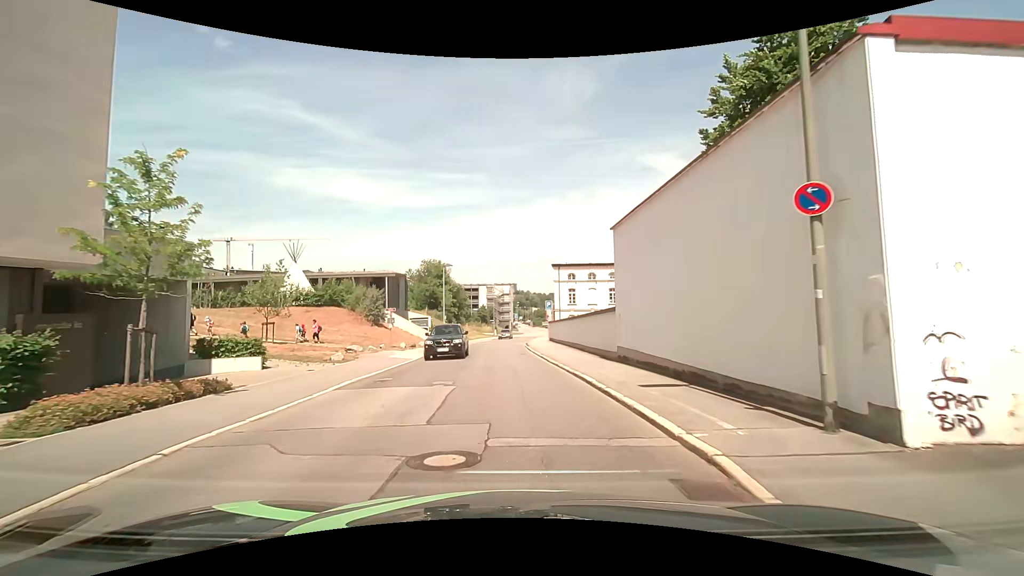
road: residential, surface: asphalt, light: Day
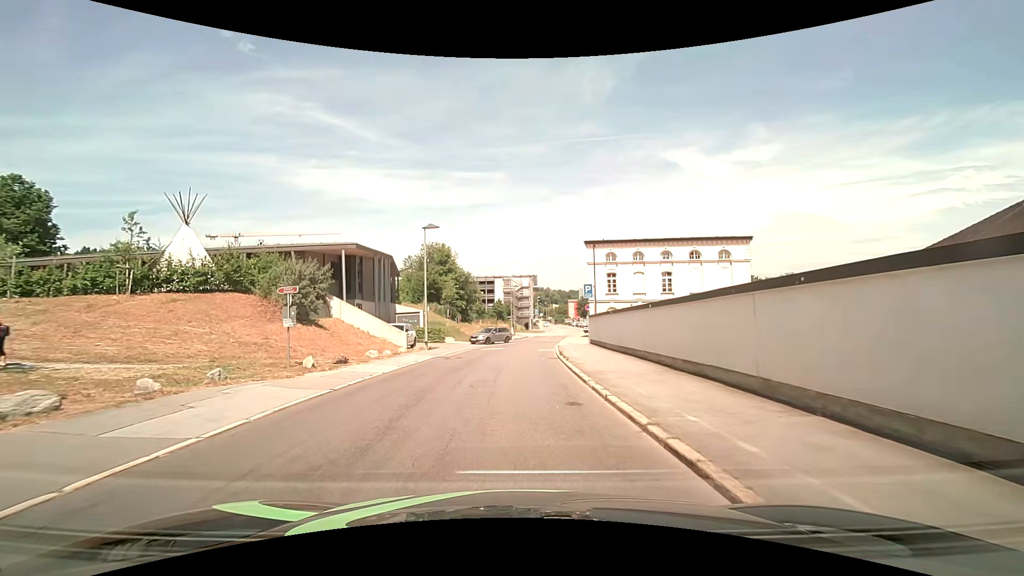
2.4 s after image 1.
(-0.3, +18.2) m; -2°
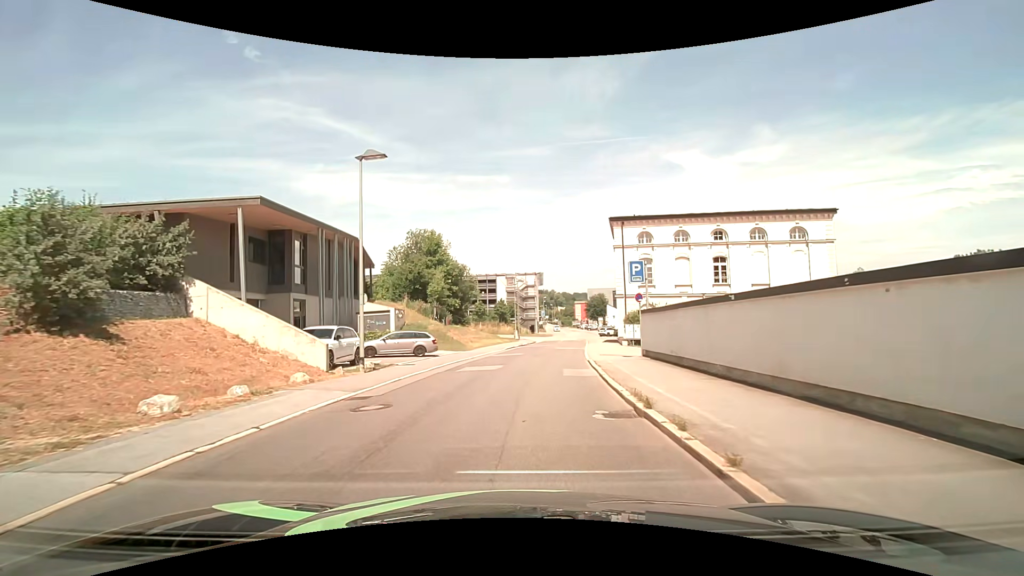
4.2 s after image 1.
(-0.2, +13.7) m; -1°
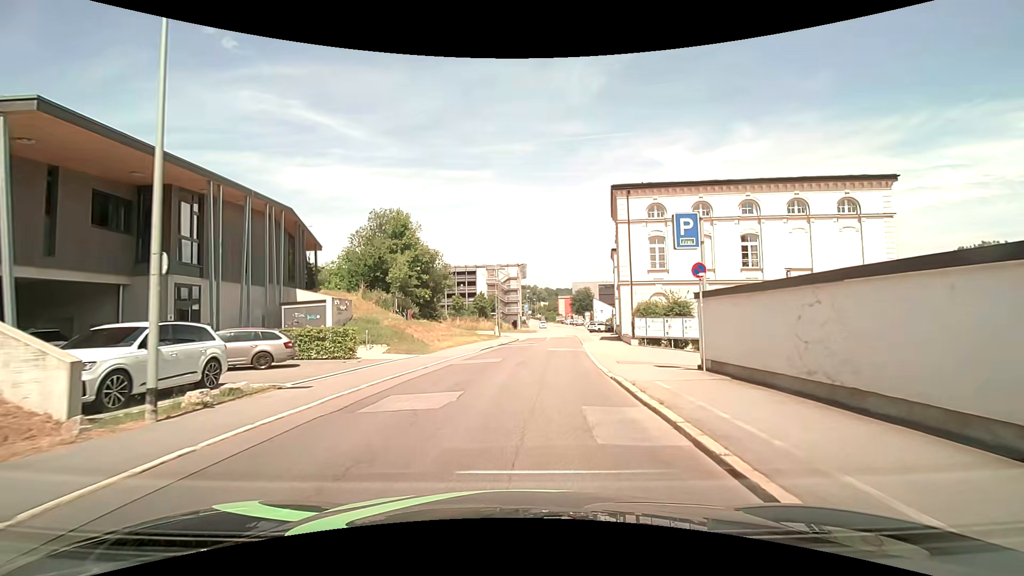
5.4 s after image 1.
(+0.1, +9.1) m; +2°
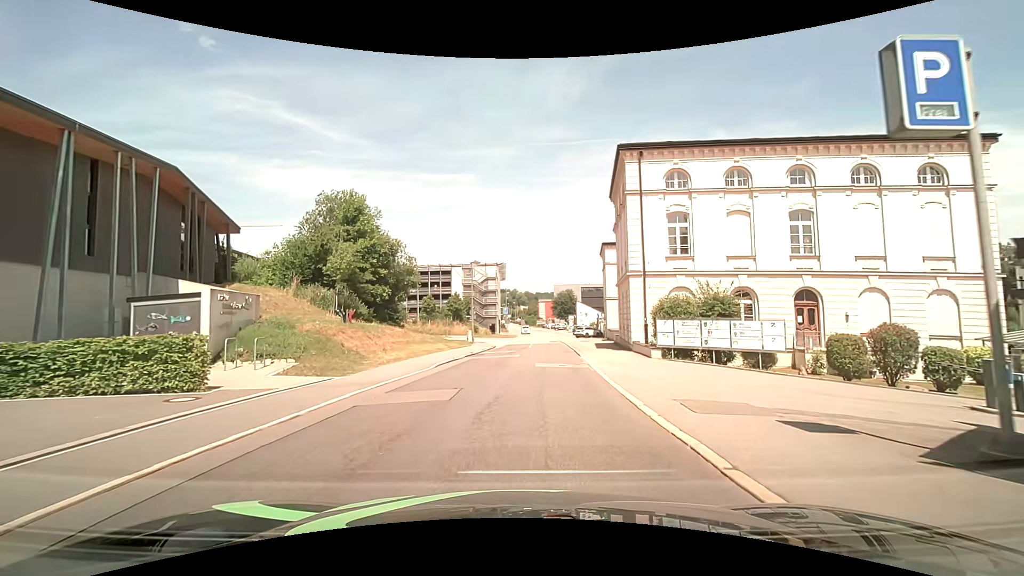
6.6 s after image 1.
(+0.2, +9.2) m; +3°
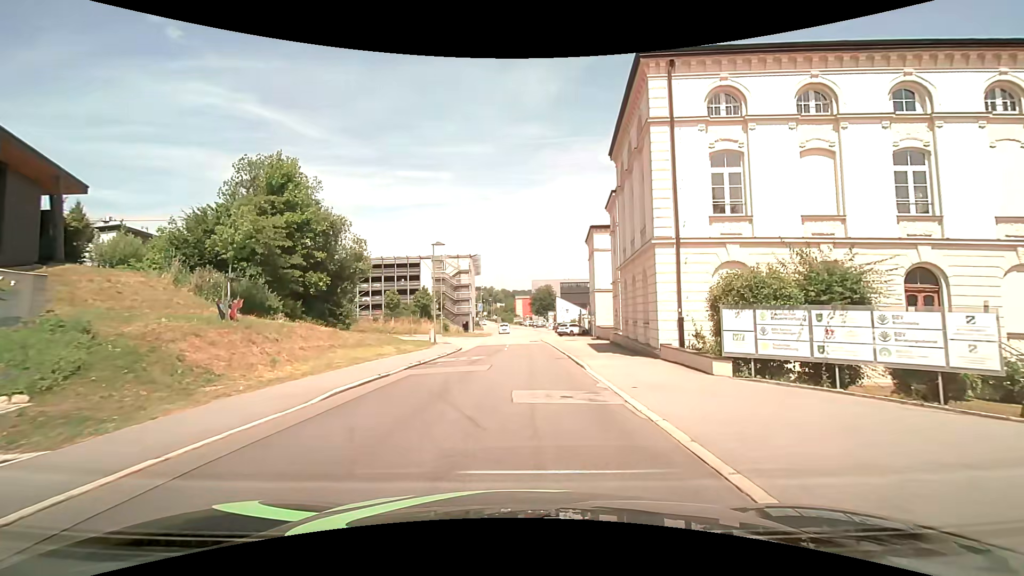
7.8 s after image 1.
(+0.2, +9.3) m; +3°
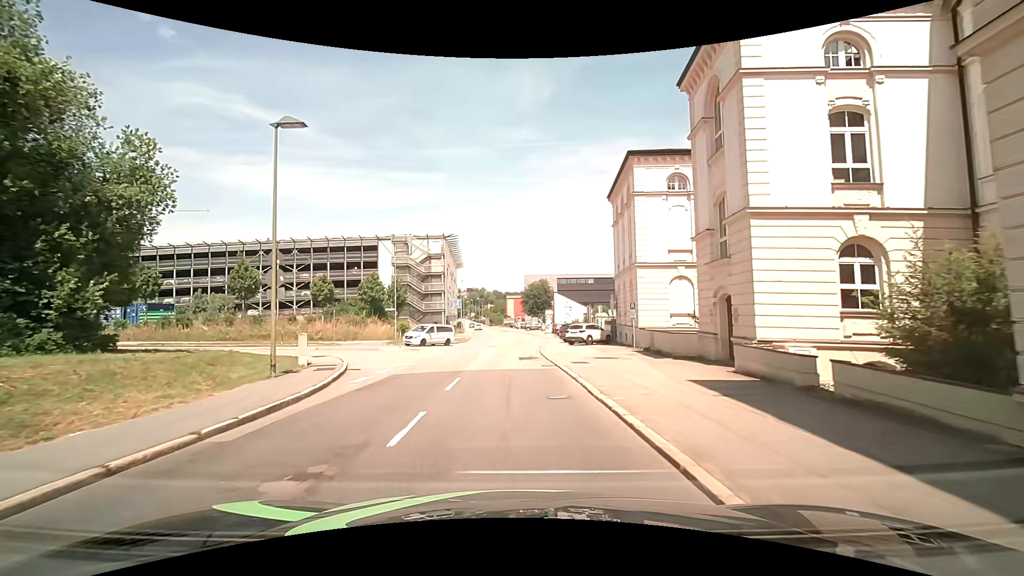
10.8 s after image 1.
(+0.5, +23.9) m; 0°
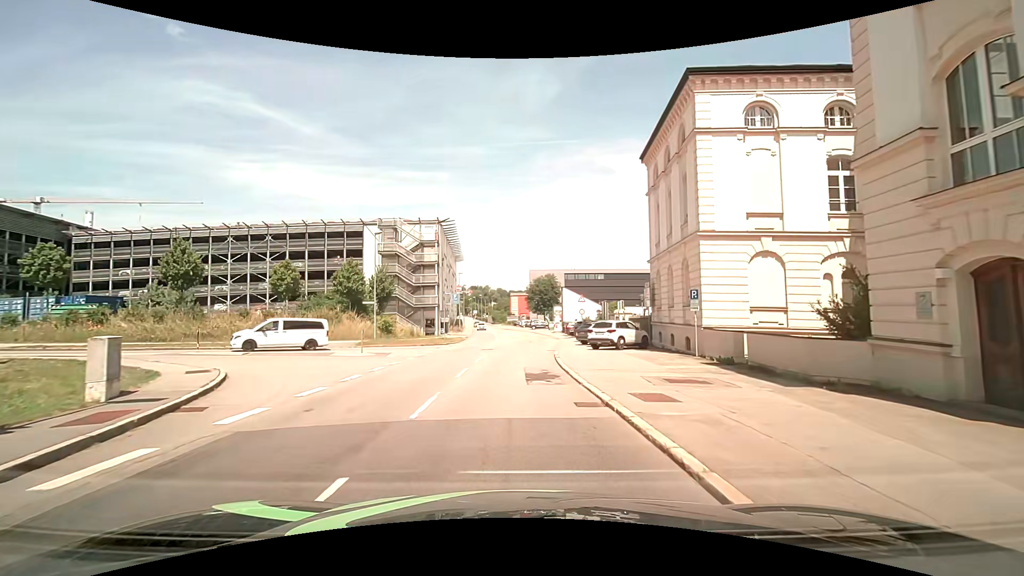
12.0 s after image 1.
(+0.1, +9.8) m; 0°
(0, +10) (0, +20) (0, +30) (+1, +40) (+1, +50) (+2, +60) (+1, +70) (+1, +80) (-1, +90) (-2, +100) m
